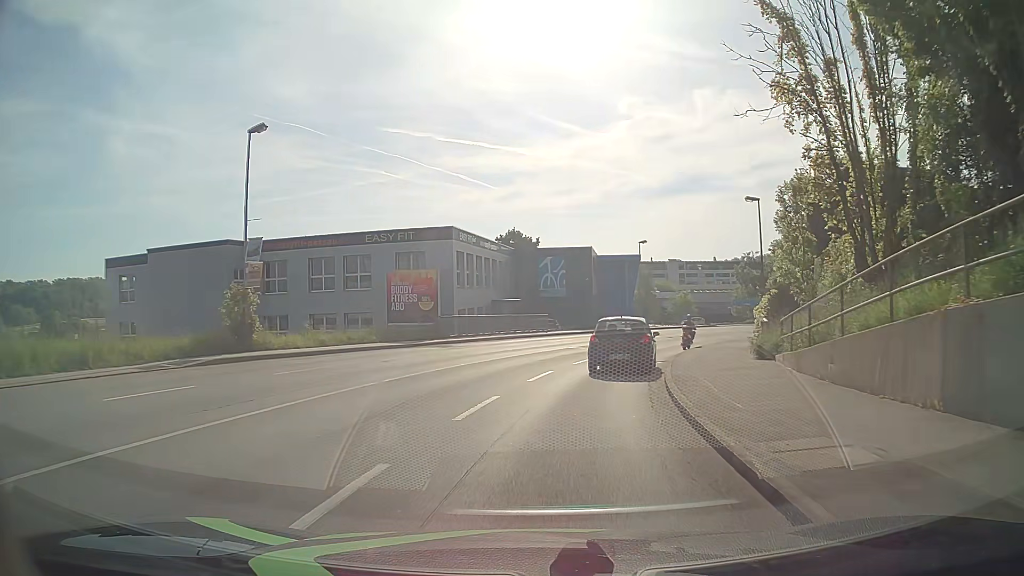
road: tertiary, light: Day
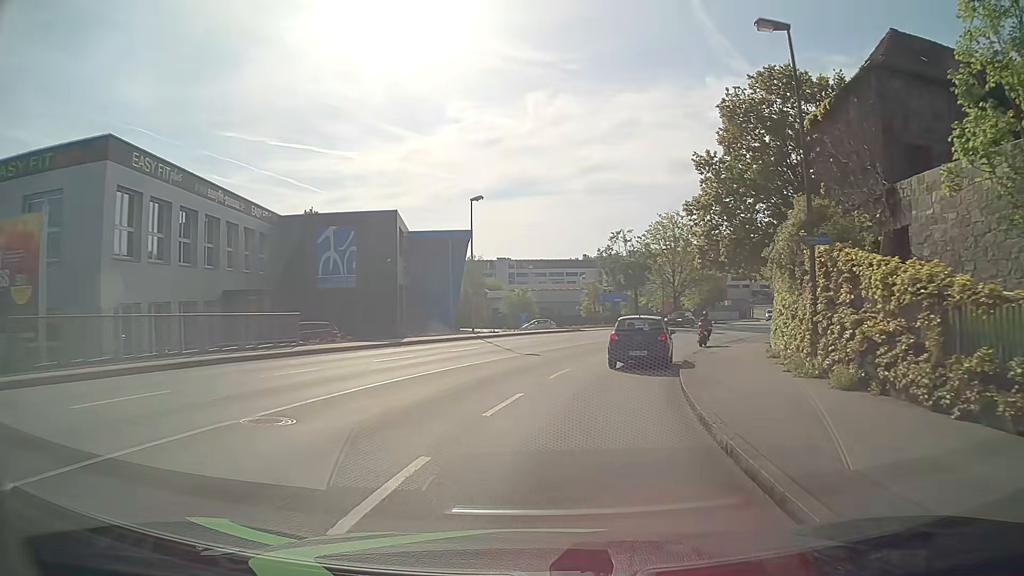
(+2.7, +23.2) m; +14°
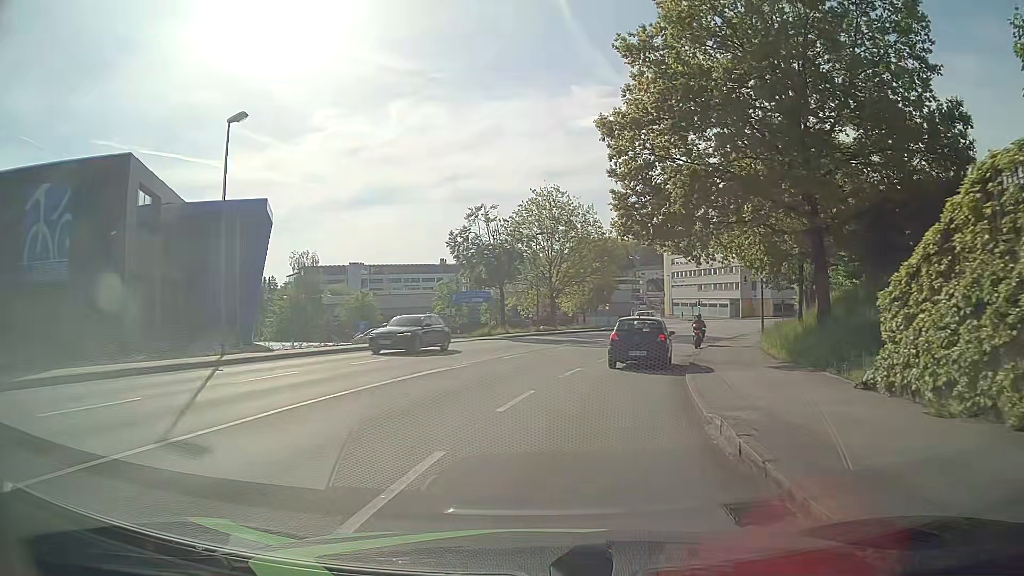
(+1.9, +17.4) m; +12°
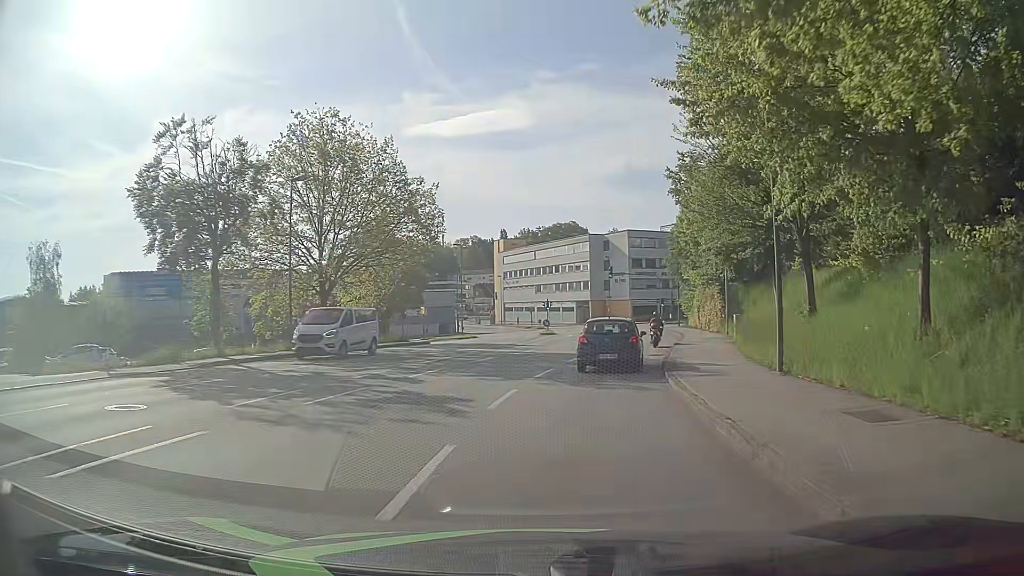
(+3.1, +22.9) m; +14°
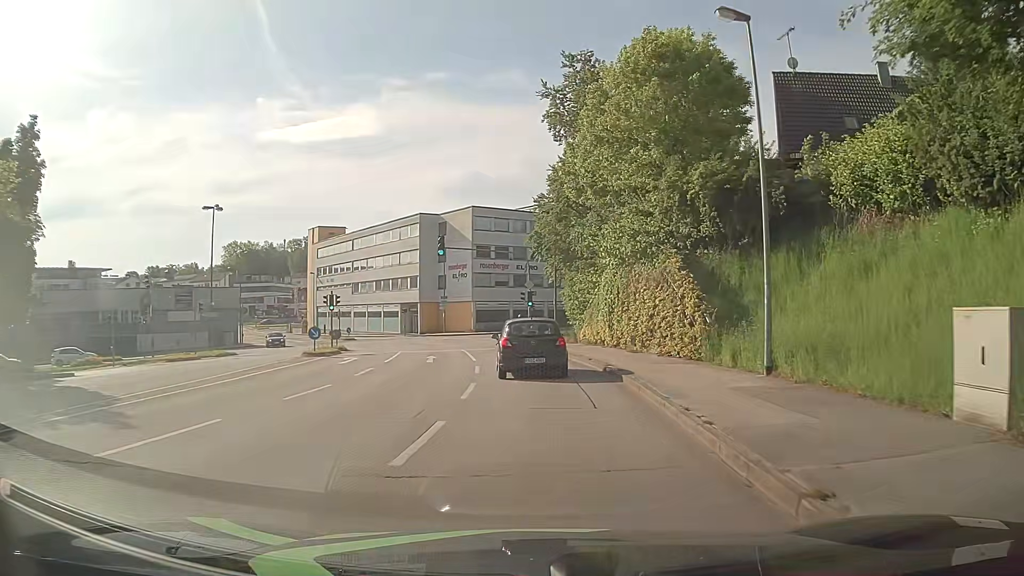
(+3.7, +27.4) m; +14°
